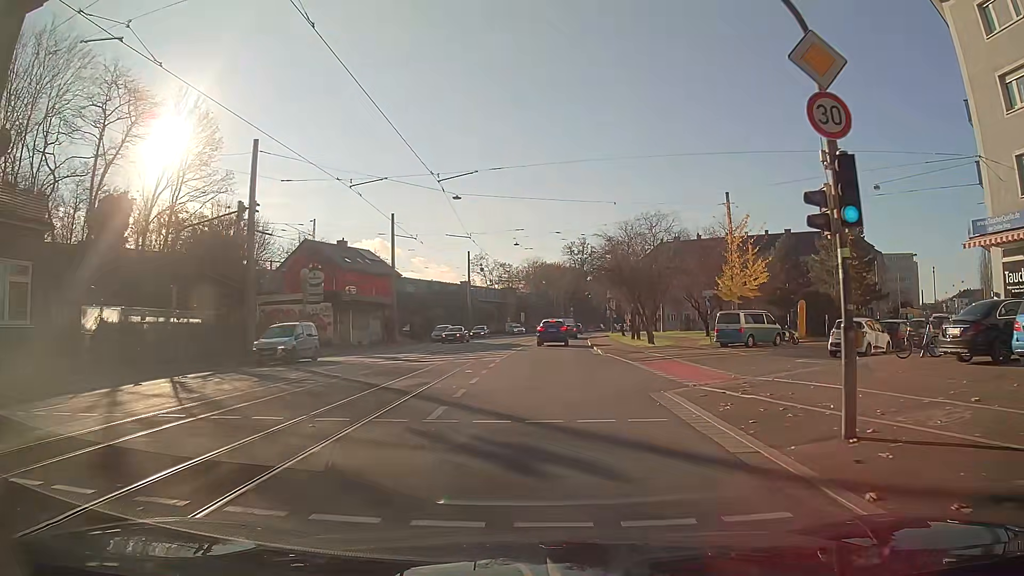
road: primary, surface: asphalt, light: Day
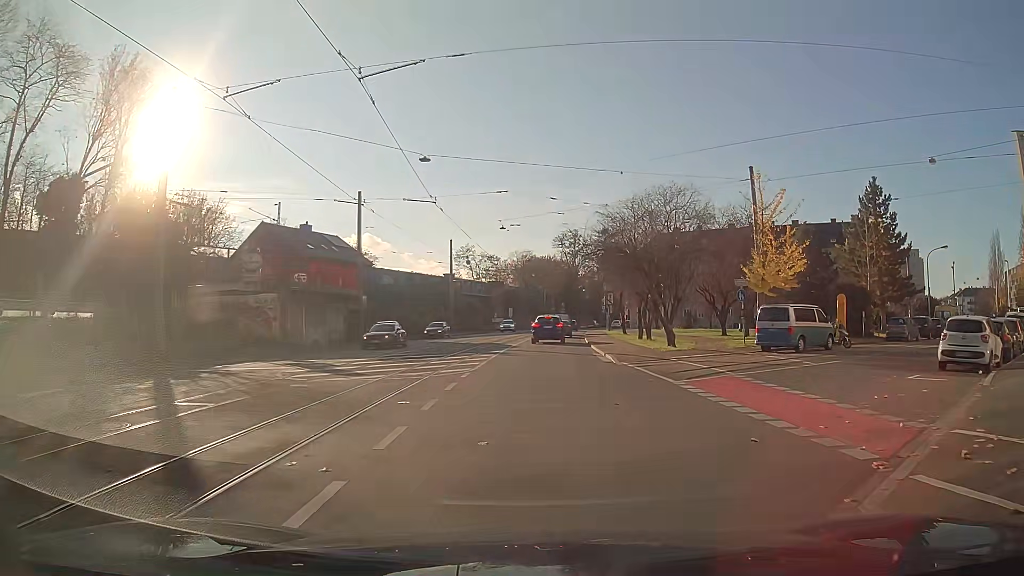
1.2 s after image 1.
(+0.1, +8.5) m; +2°
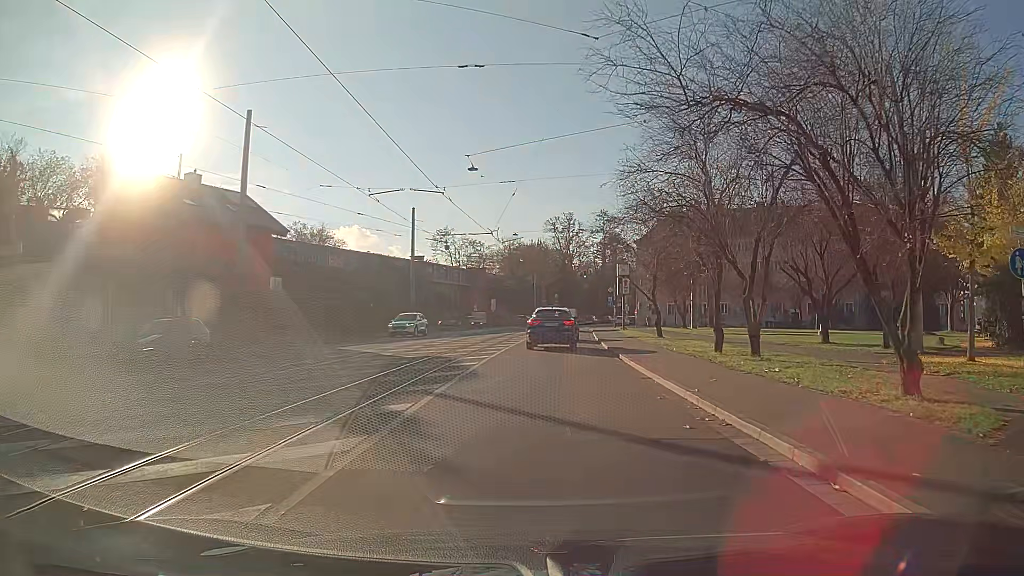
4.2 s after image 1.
(+0.2, +20.4) m; +1°
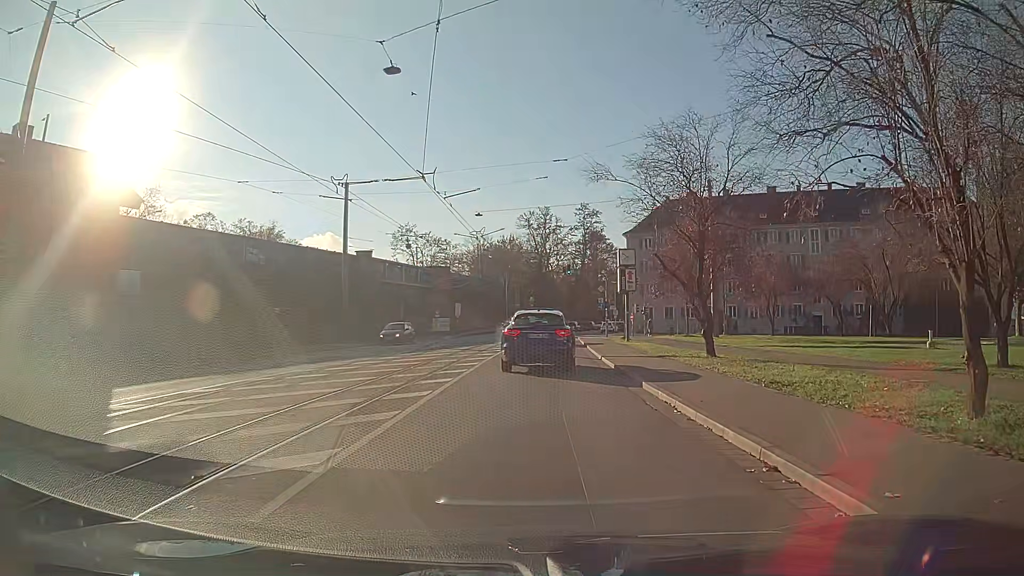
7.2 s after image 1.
(+0.3, +15.3) m; +2°
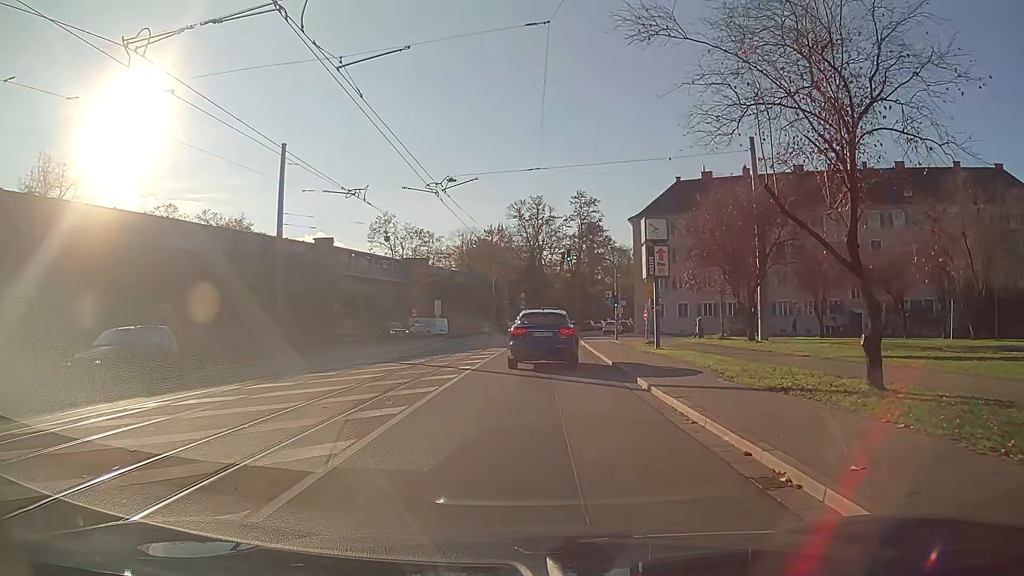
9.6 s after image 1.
(+0.1, +11.9) m; +1°
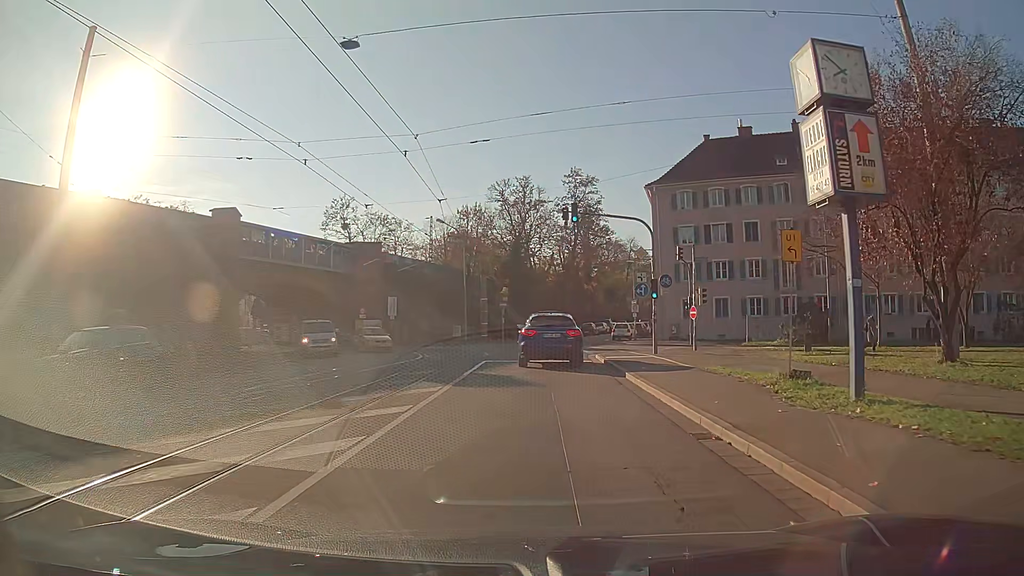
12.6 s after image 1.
(+0.2, +19.0) m; +1°
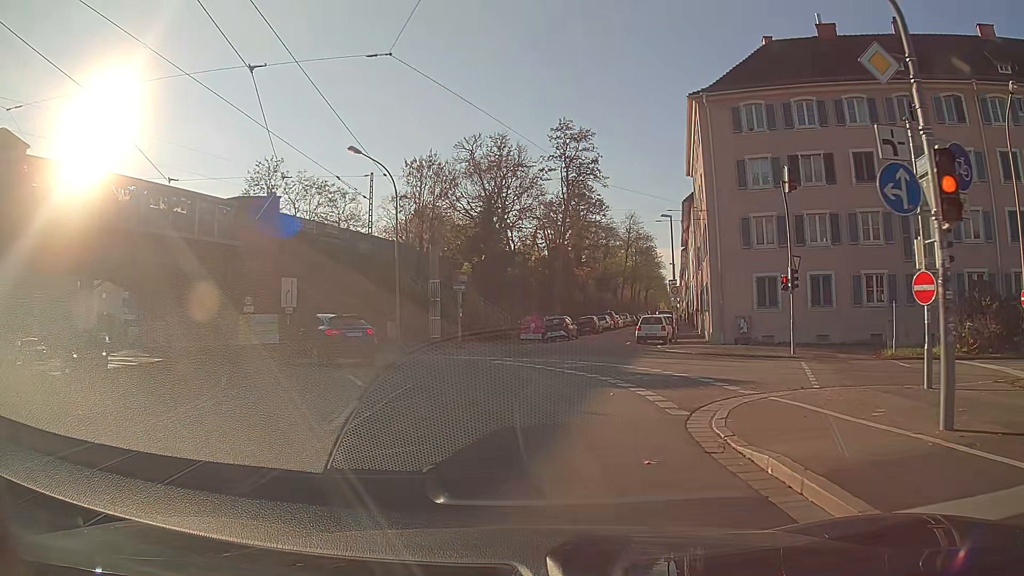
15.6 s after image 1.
(+0.3, +21.4) m; +1°
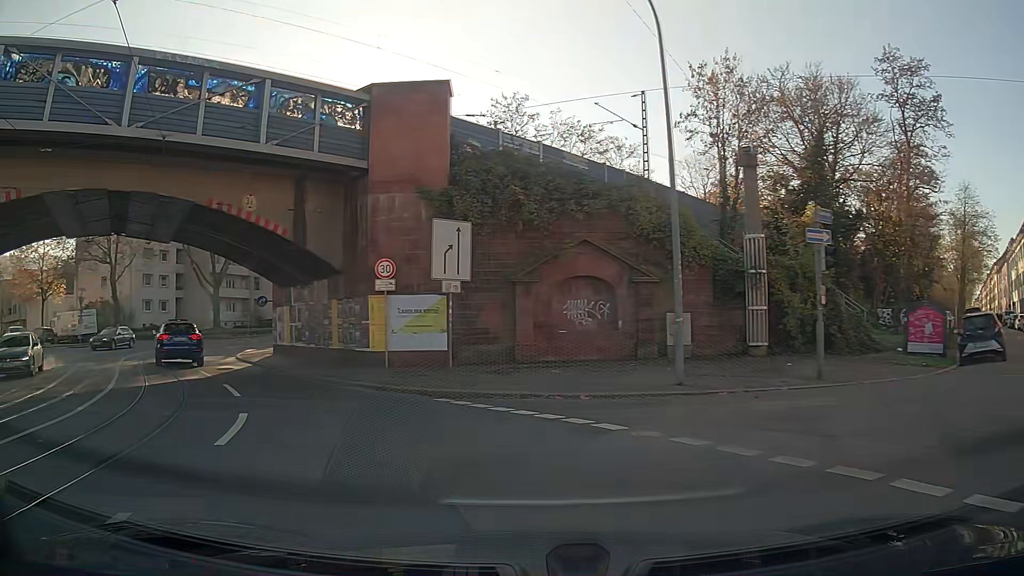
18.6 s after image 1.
(-3.4, +19.5) m; -29°
(-2, +10) (-7, +19) (-12, +27) (-14, +37) (-14, +47) (-10, +56) (-7, +65) (-3, +75) (+1, +84) (+4, +94) m
